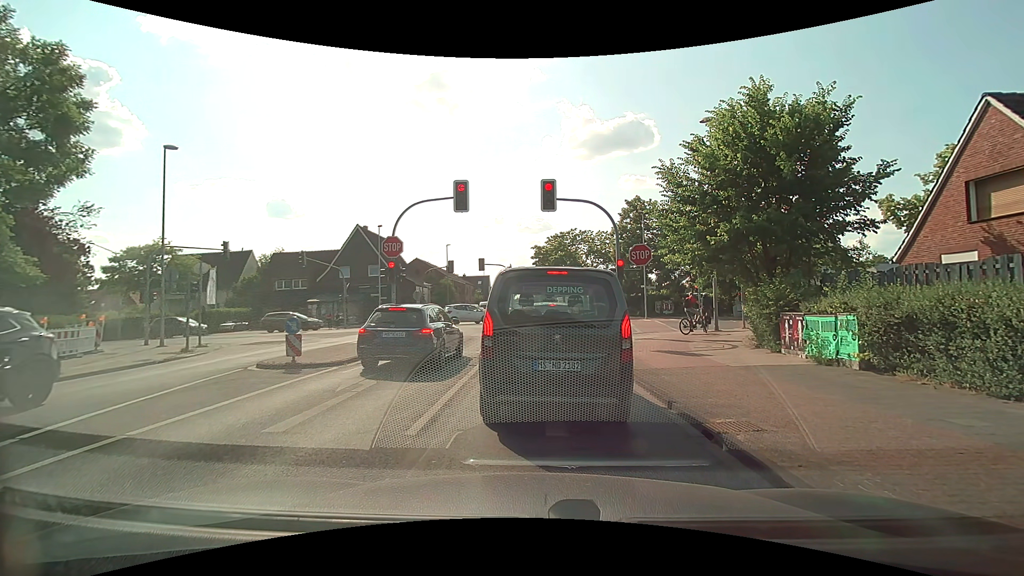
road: tertiary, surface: asphalt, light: Day
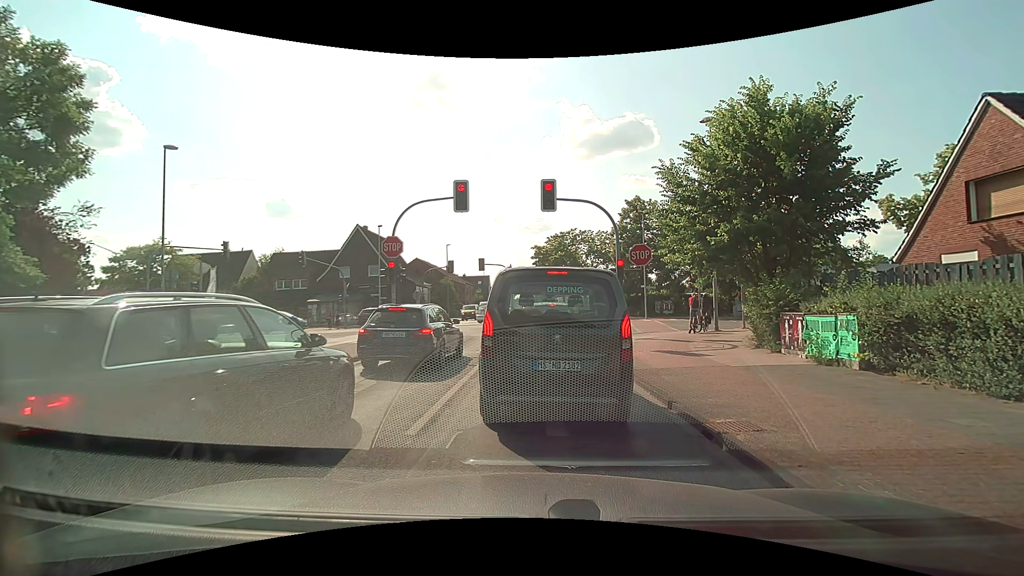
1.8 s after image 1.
(0.0, 0.0) m; 0°
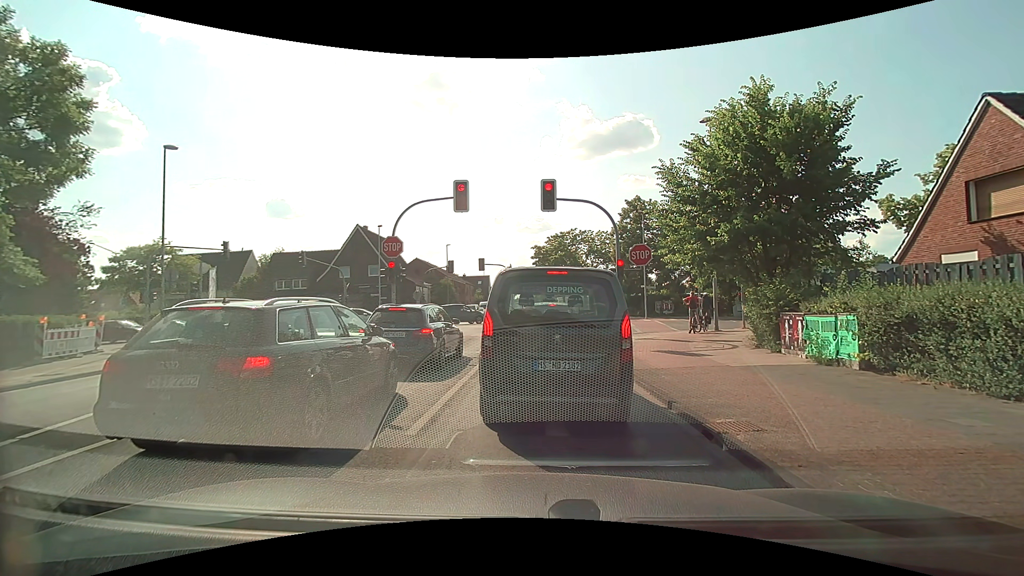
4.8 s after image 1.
(0.0, 0.0) m; 0°
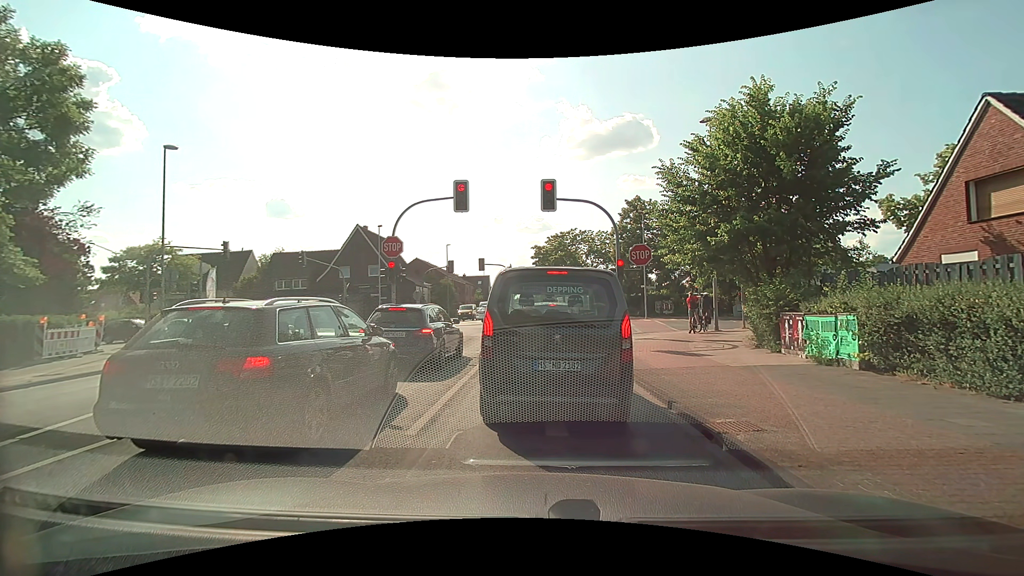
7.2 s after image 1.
(0.0, 0.0) m; 0°
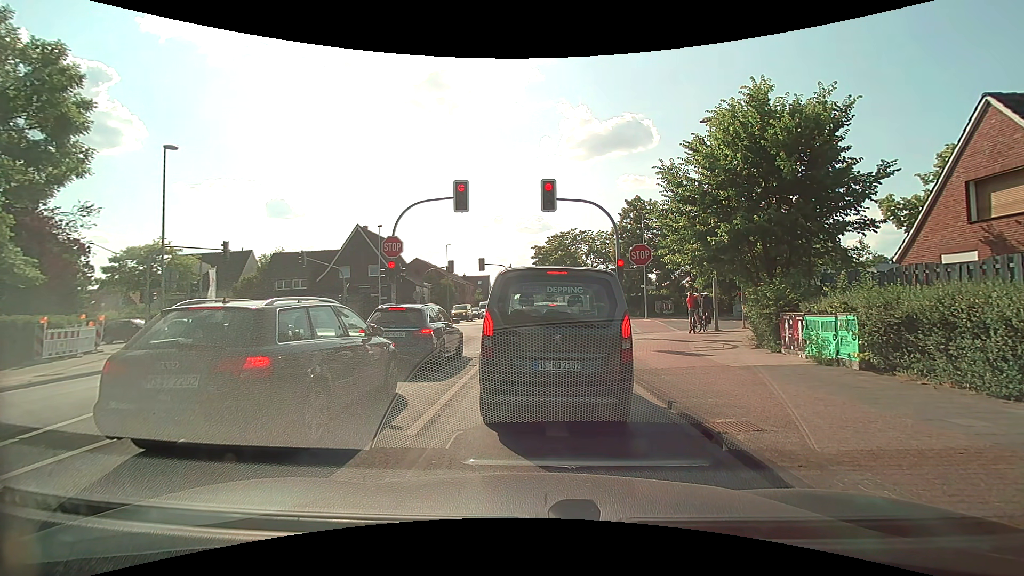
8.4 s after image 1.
(0.0, 0.0) m; 0°
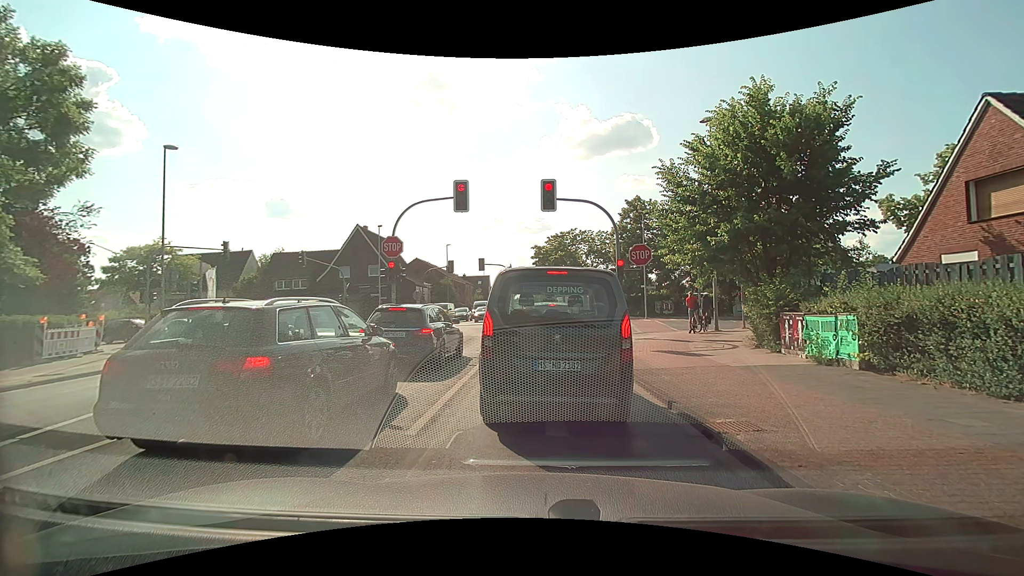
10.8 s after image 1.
(0.0, 0.0) m; 0°
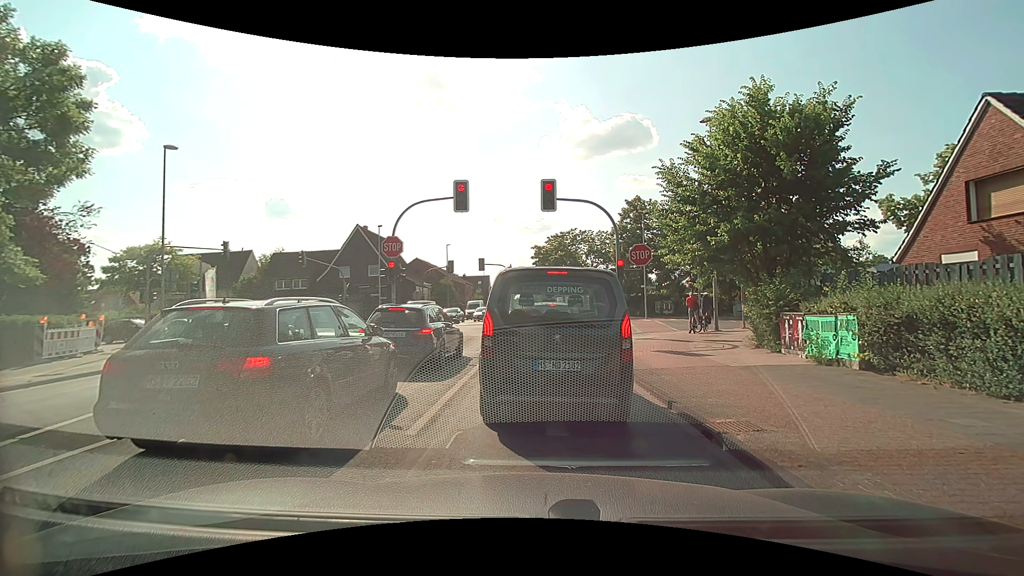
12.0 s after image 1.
(0.0, 0.0) m; 0°
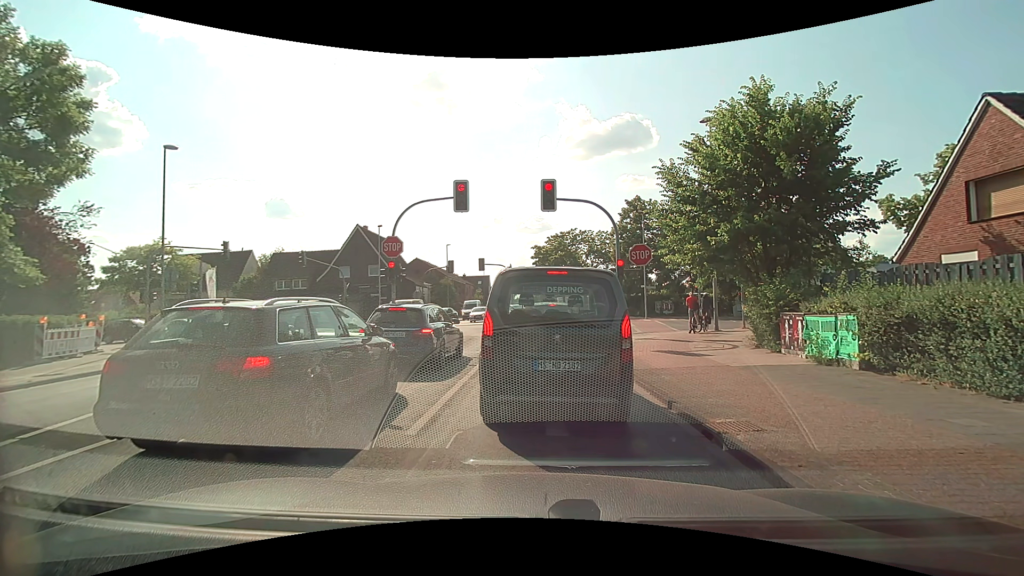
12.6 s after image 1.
(0.0, 0.0) m; 0°
(0, +10) (0, +20) (0, +30) (-1, +40) (-1, +50) (-1, +60) (-2, +70) (-3, +80) (-4, +90) (-5, +100) m
